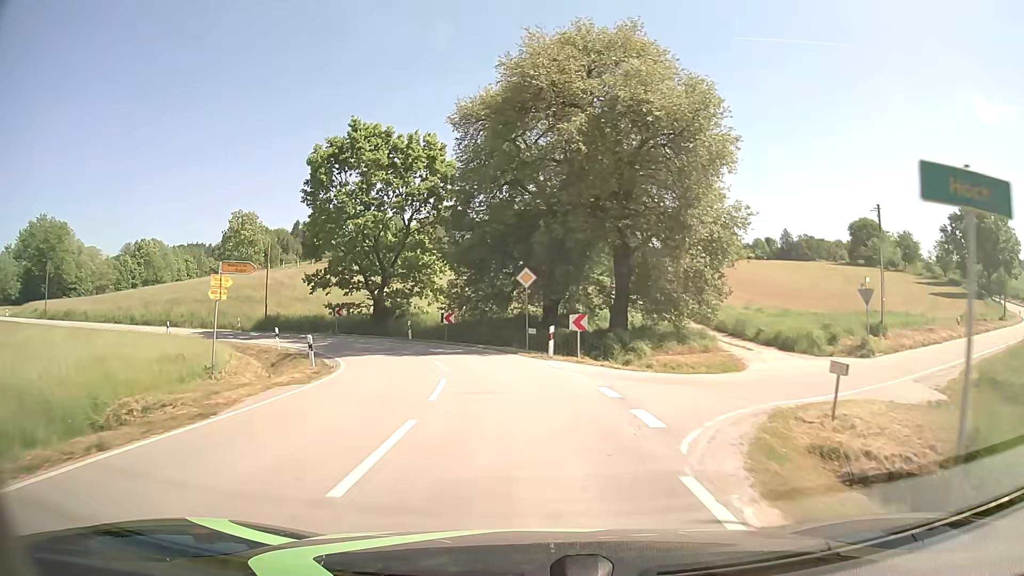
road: tertiary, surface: asphalt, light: Day
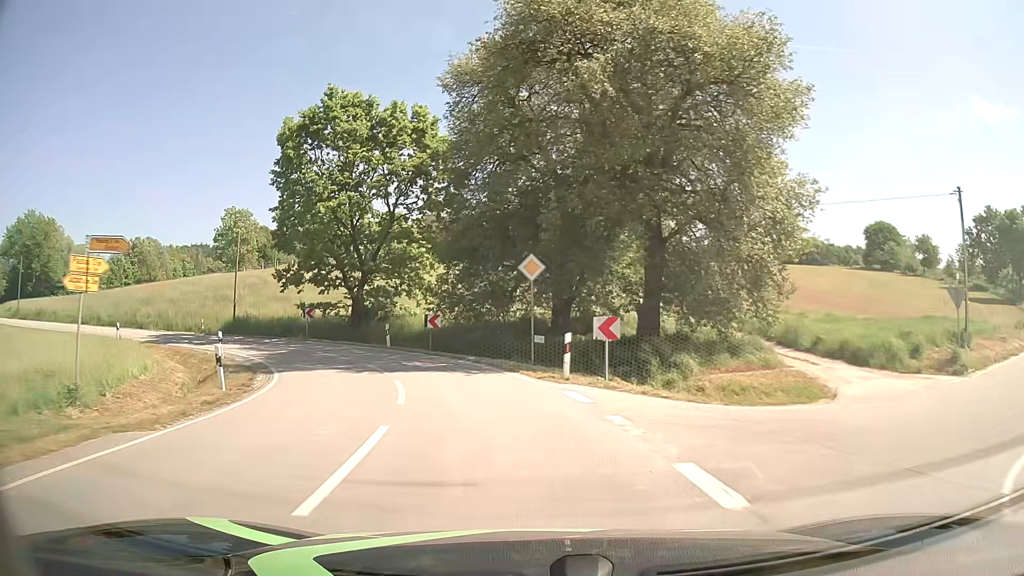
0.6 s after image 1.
(0.0, +6.6) m; -1°
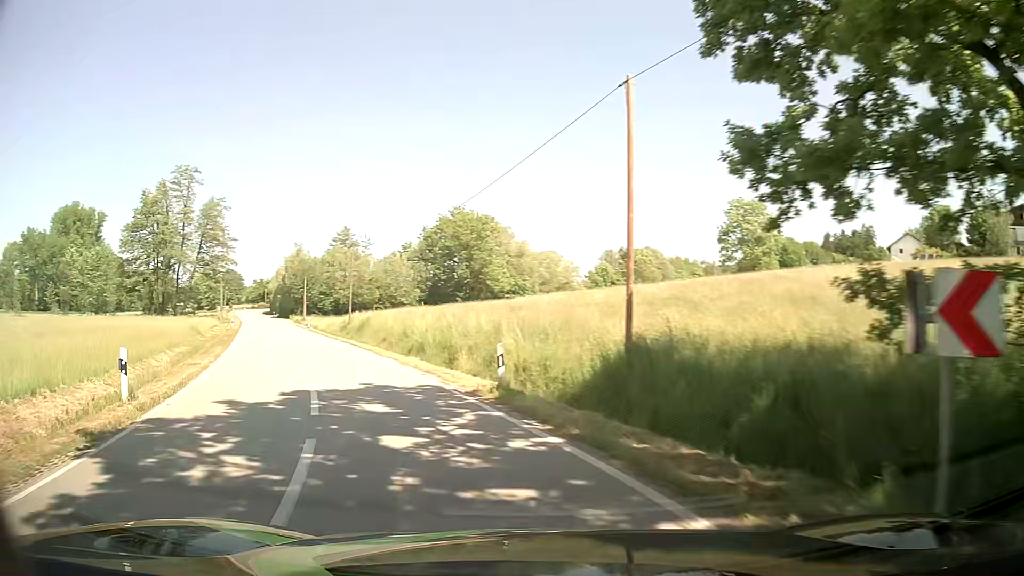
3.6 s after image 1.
(-10.0, +29.9) m; -46°
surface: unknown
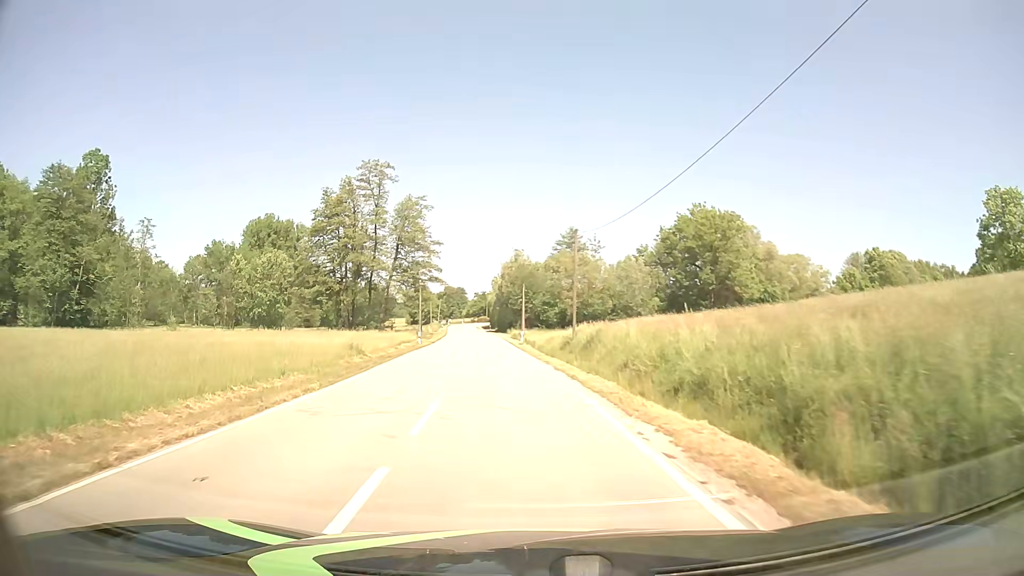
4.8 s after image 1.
(-2.8, +13.7) m; -20°
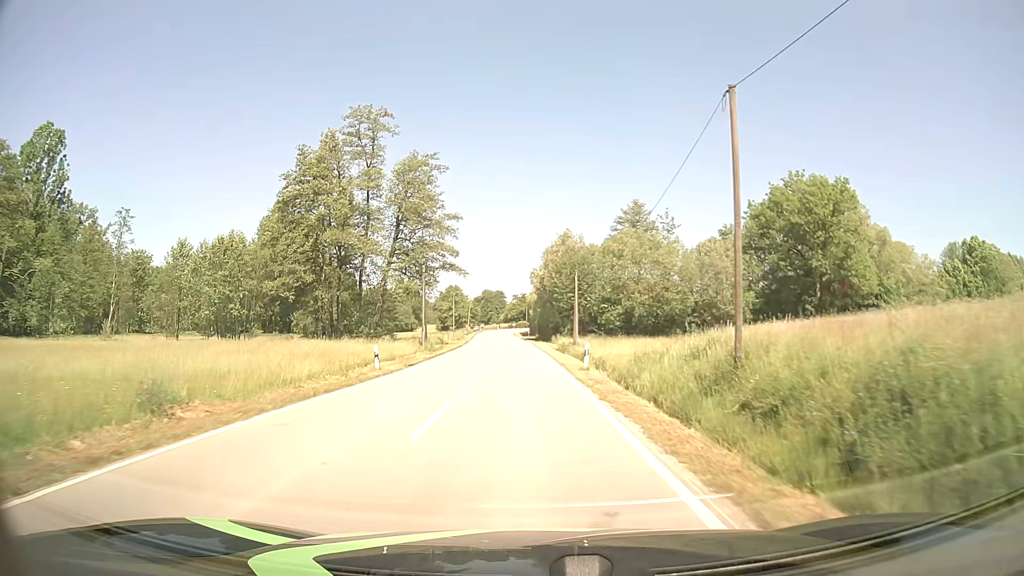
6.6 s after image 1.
(-1.0, +24.8) m; -3°
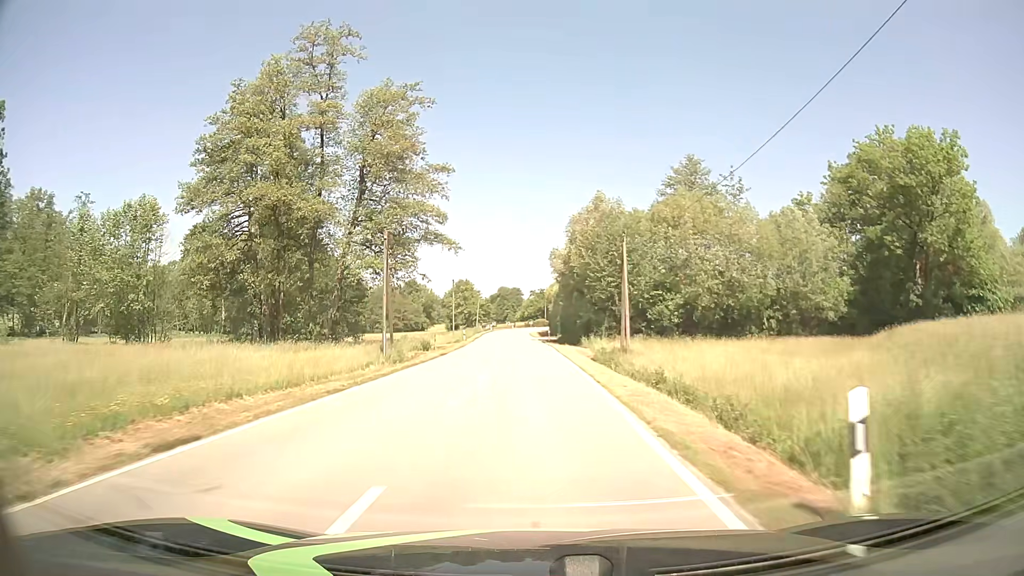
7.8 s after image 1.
(-0.3, +19.0) m; -2°
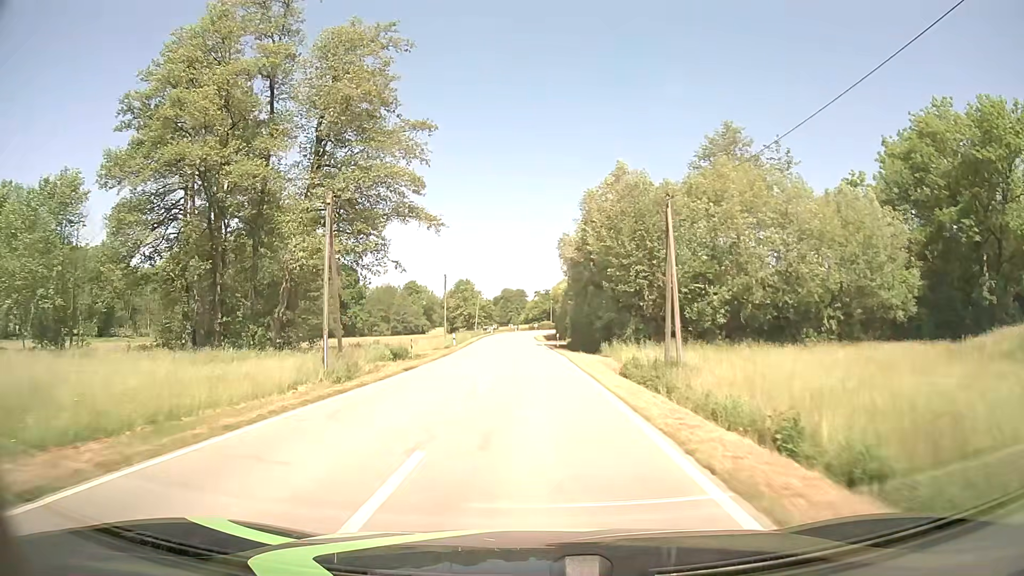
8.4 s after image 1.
(0.0, +10.2) m; 0°
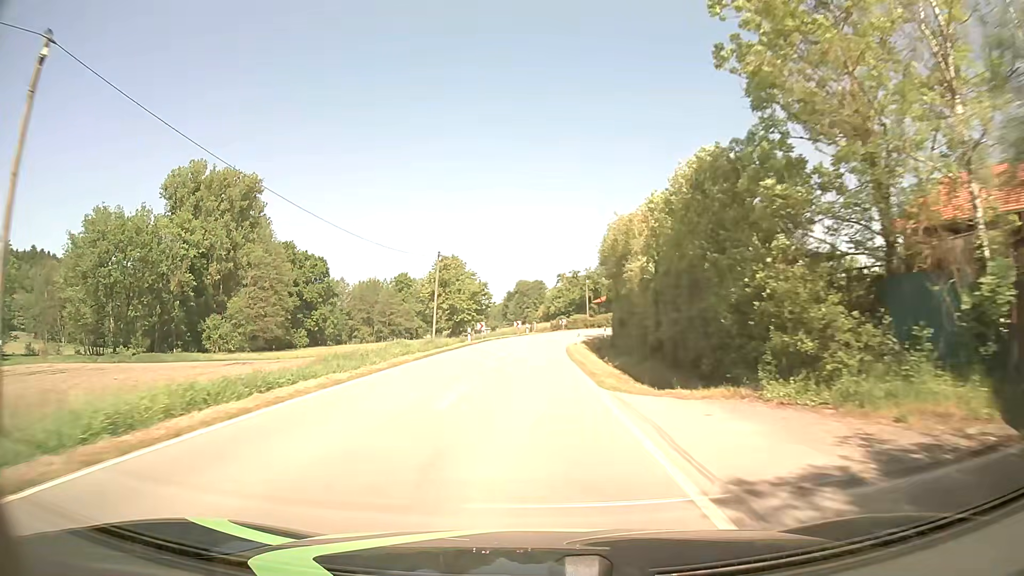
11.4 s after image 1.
(-0.5, +53.6) m; -2°
